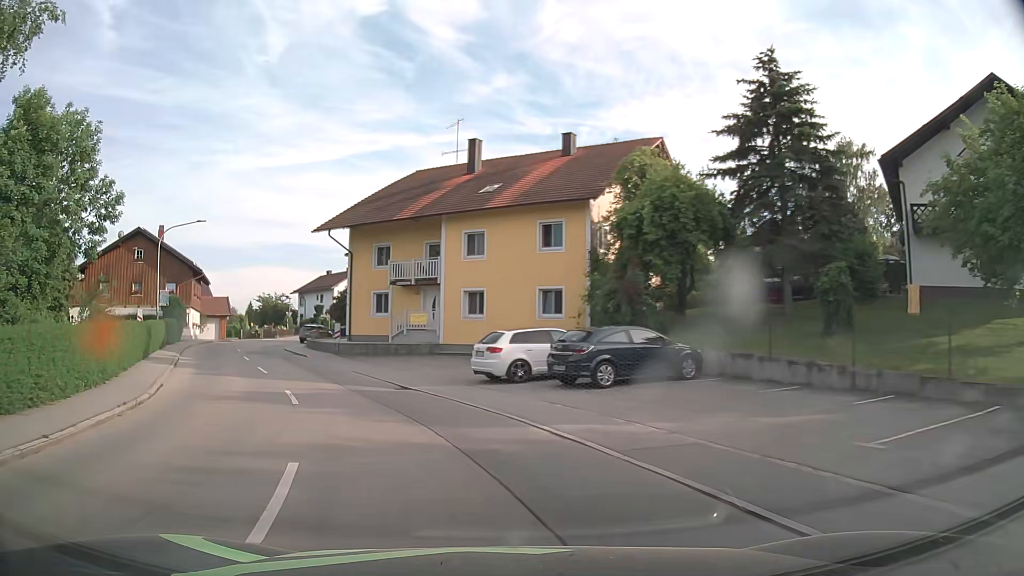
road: secondary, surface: asphalt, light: Day
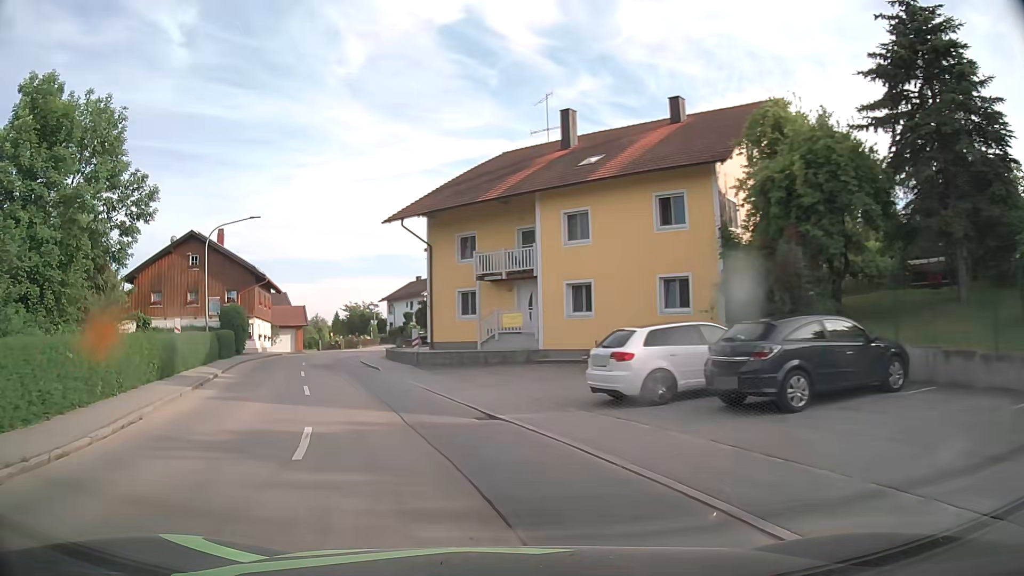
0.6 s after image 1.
(-0.4, +5.7) m; -8°
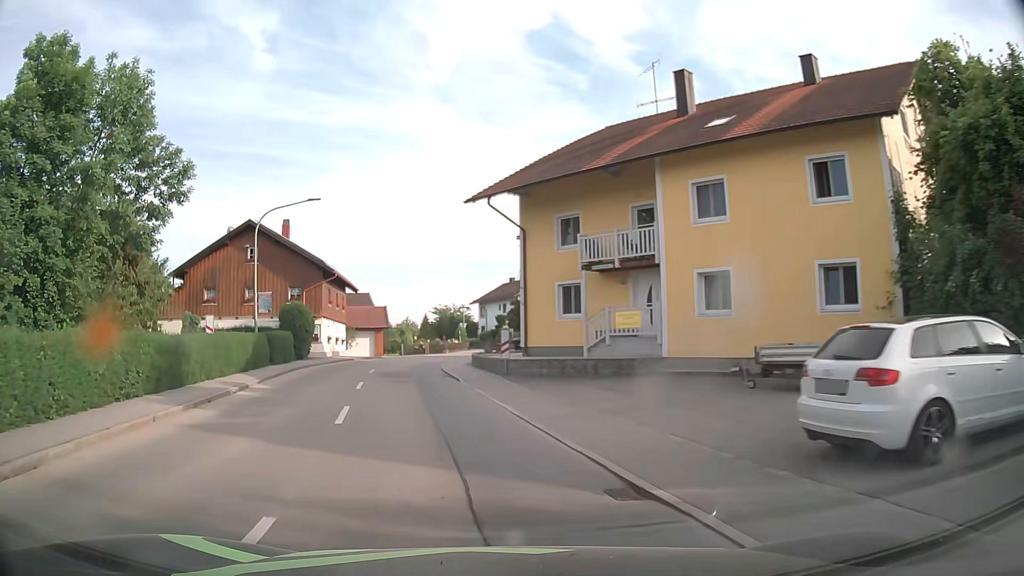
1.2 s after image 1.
(-0.5, +5.7) m; -9°
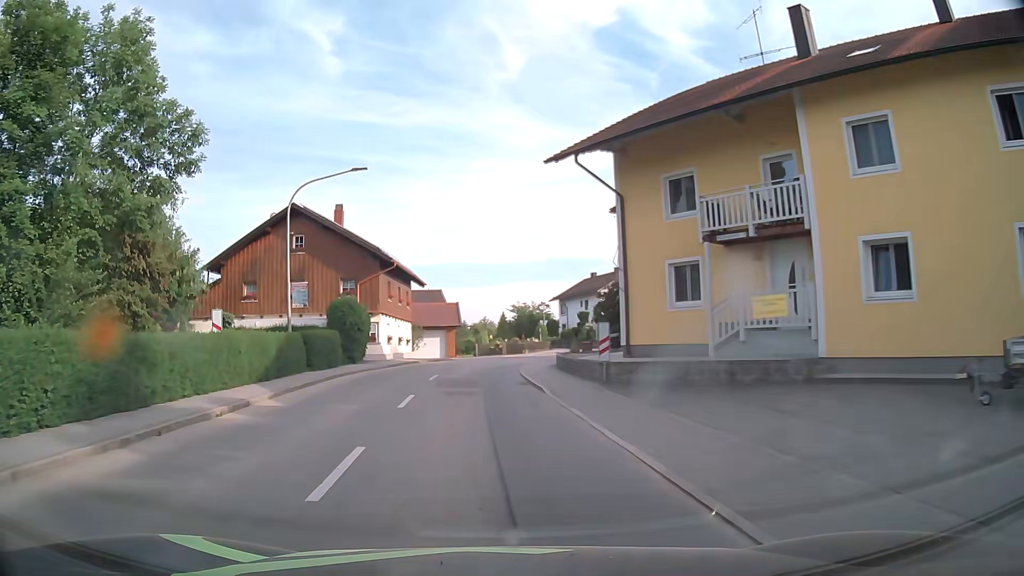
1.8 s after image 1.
(-0.3, +5.8) m; -6°
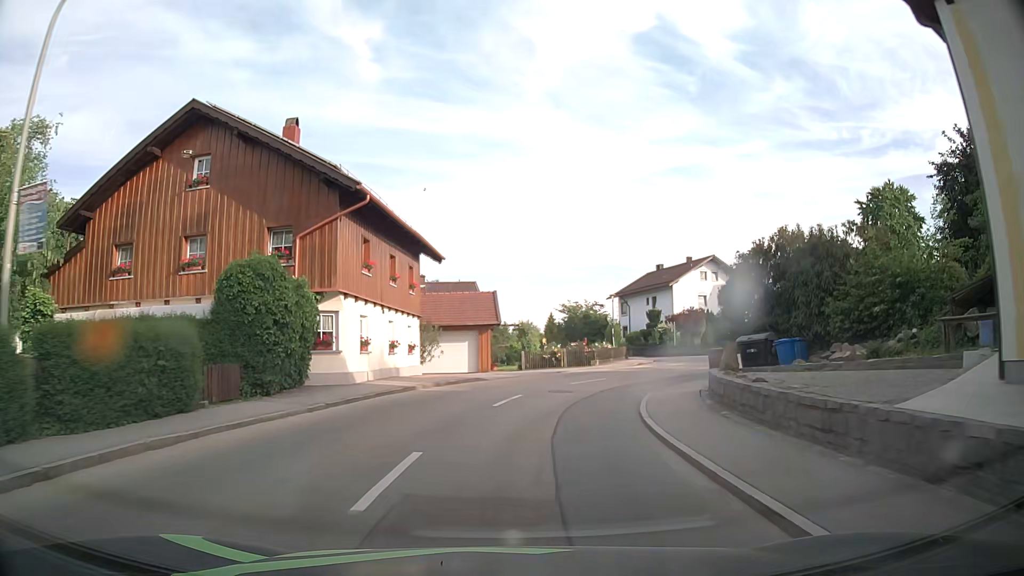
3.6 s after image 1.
(-1.0, +17.3) m; -4°
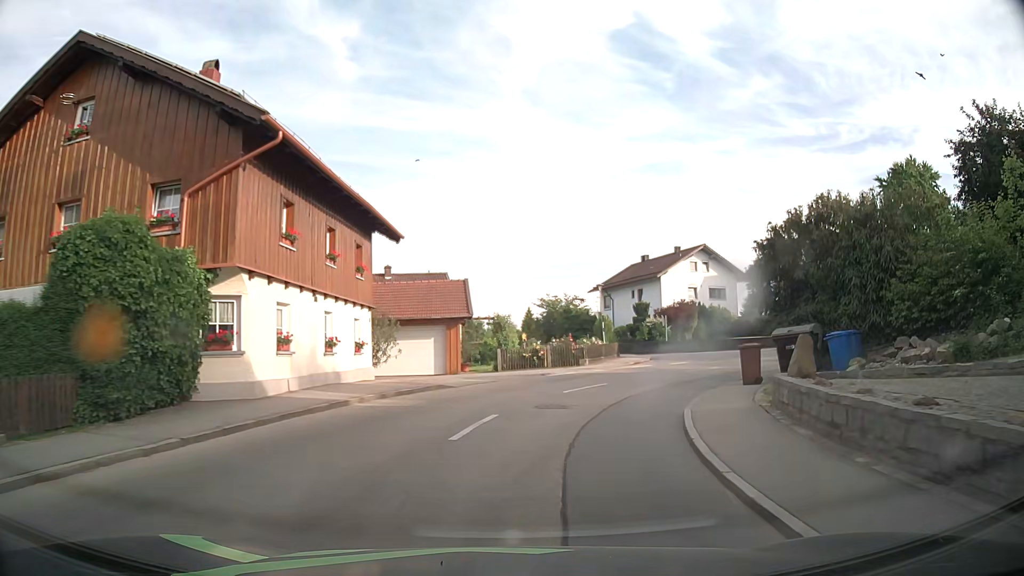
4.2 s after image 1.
(+0.1, +5.4) m; +1°
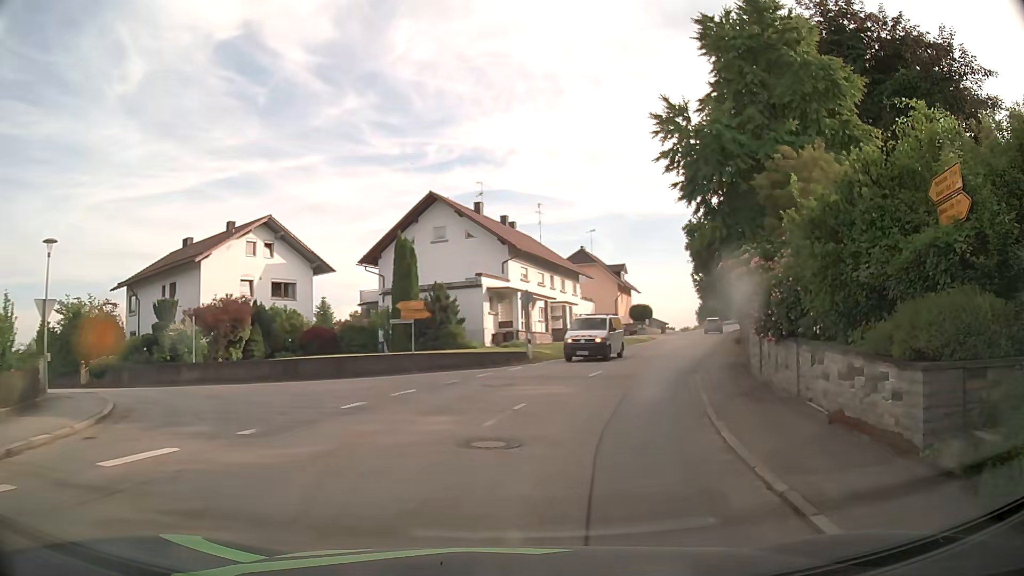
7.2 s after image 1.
(+6.2, +22.2) m; +36°
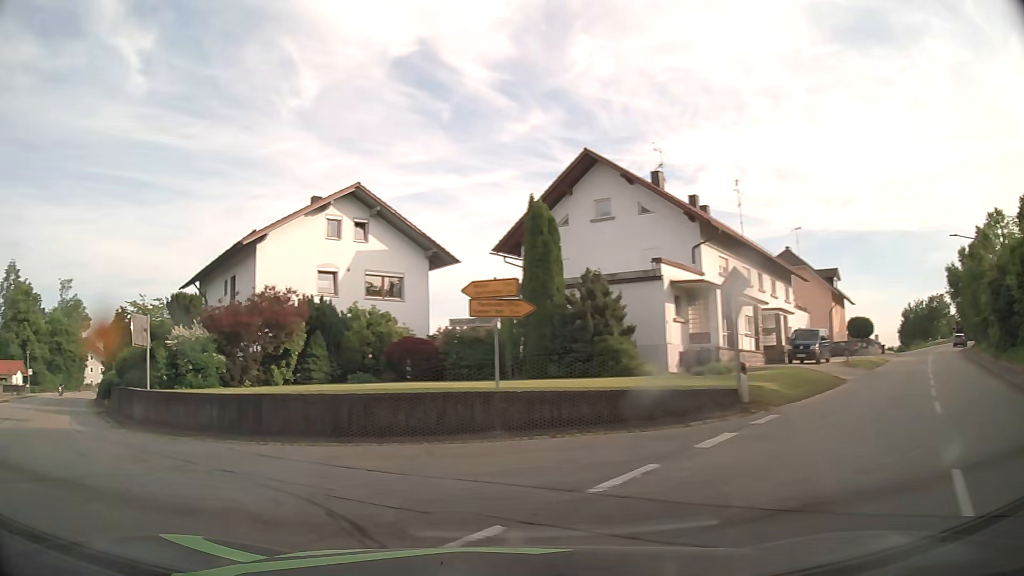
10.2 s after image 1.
(+1.0, +14.6) m; -15°
(-4, +9) (-11, +16) (-18, +23) (-24, +31) (-30, +39) (-36, +47) (-42, +55) (-47, +64) (-53, +72) (-57, +81) m
